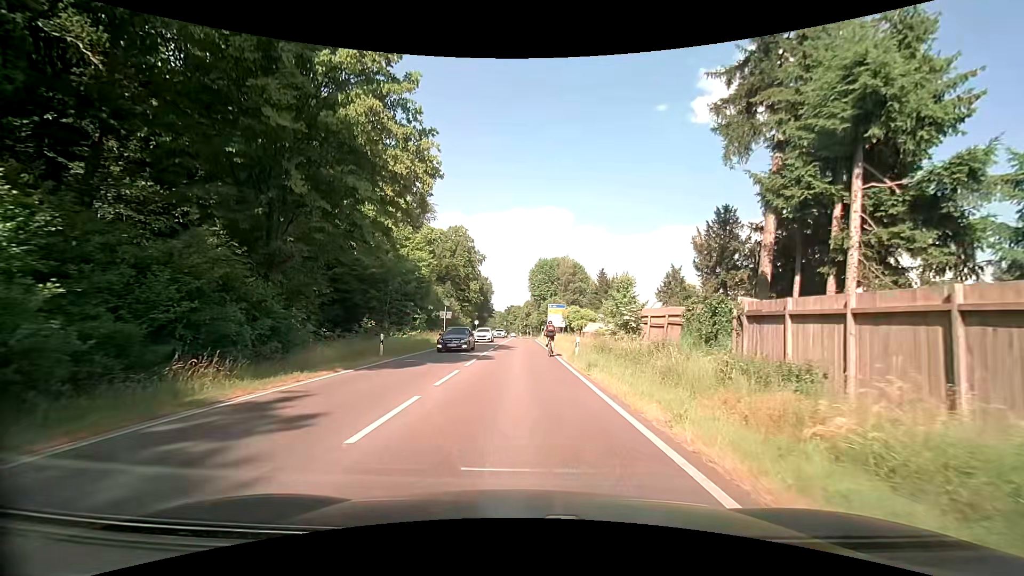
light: Day
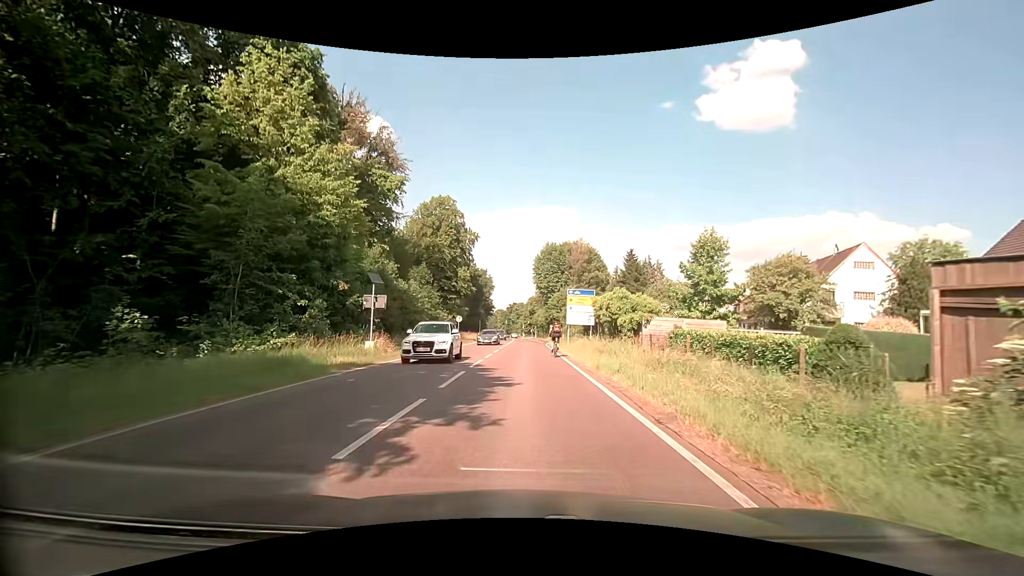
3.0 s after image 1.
(-0.1, +24.5) m; 0°
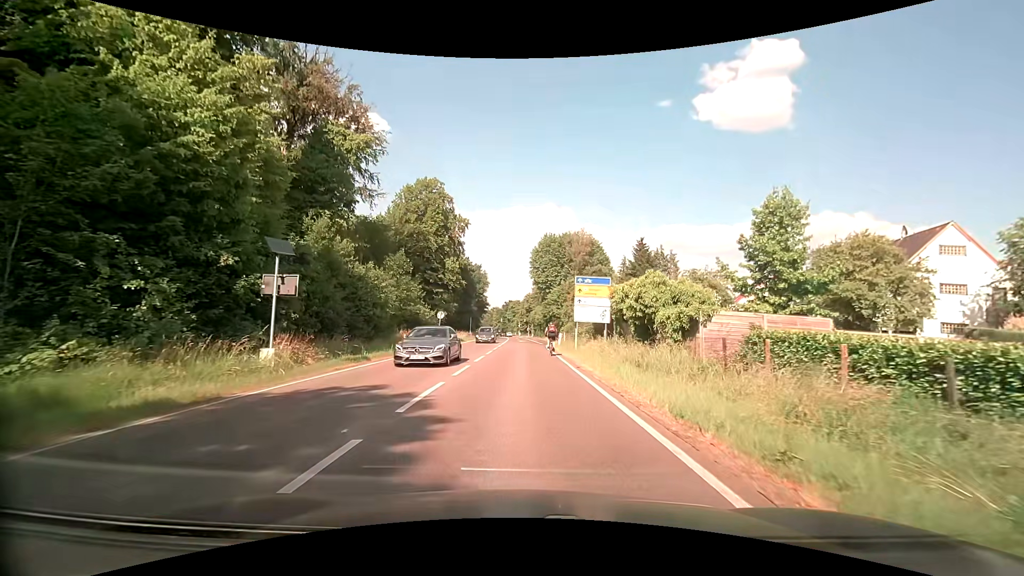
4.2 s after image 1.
(+0.1, +9.3) m; +1°
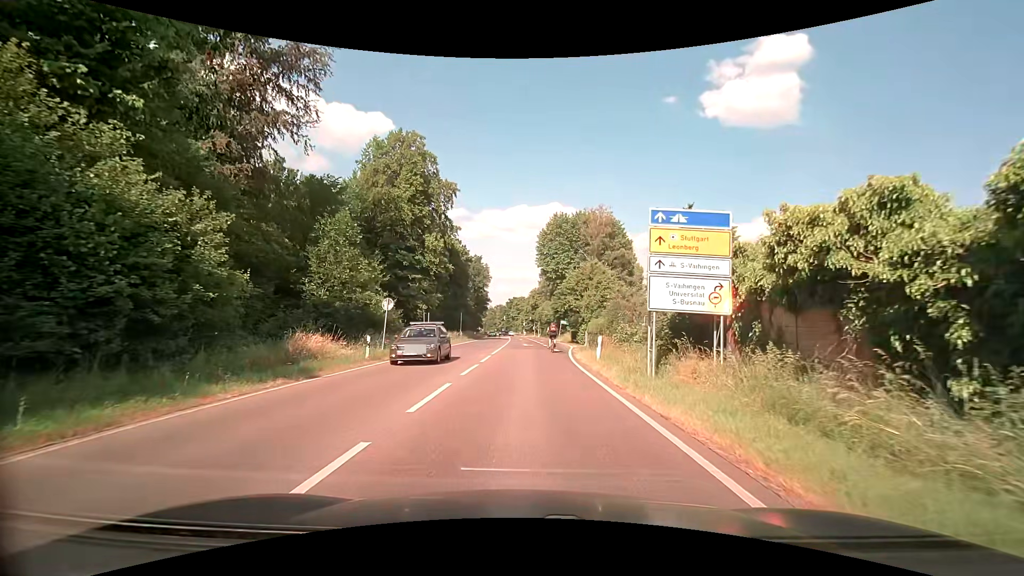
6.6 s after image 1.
(-0.1, +18.2) m; -1°
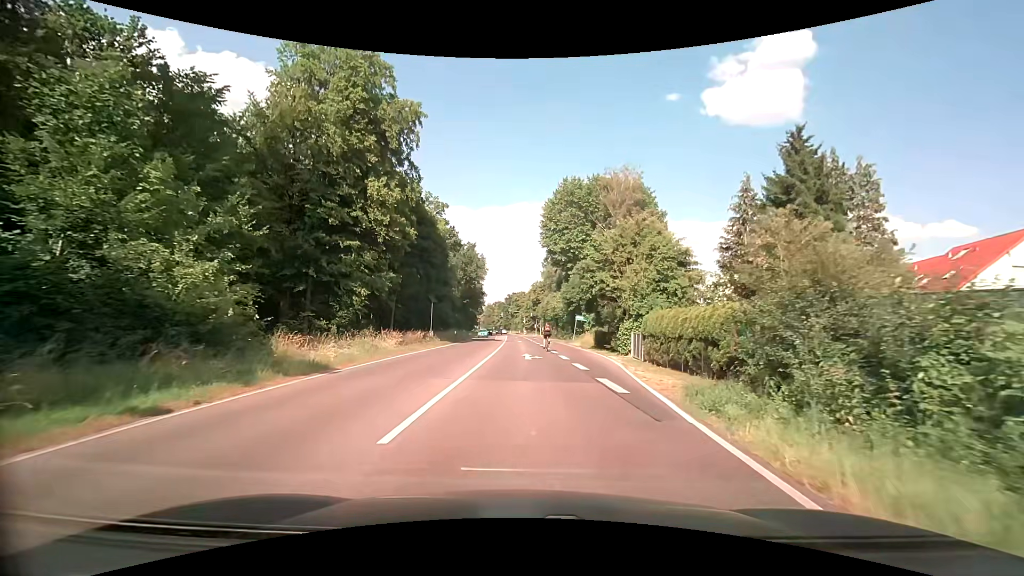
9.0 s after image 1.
(+0.1, +20.3) m; +1°
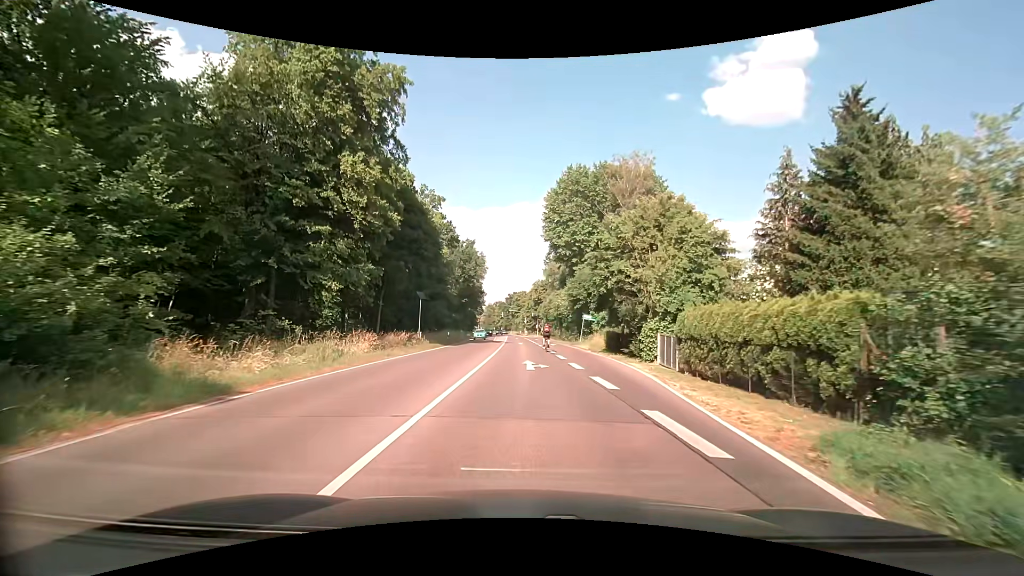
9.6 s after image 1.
(0.0, +5.2) m; 0°
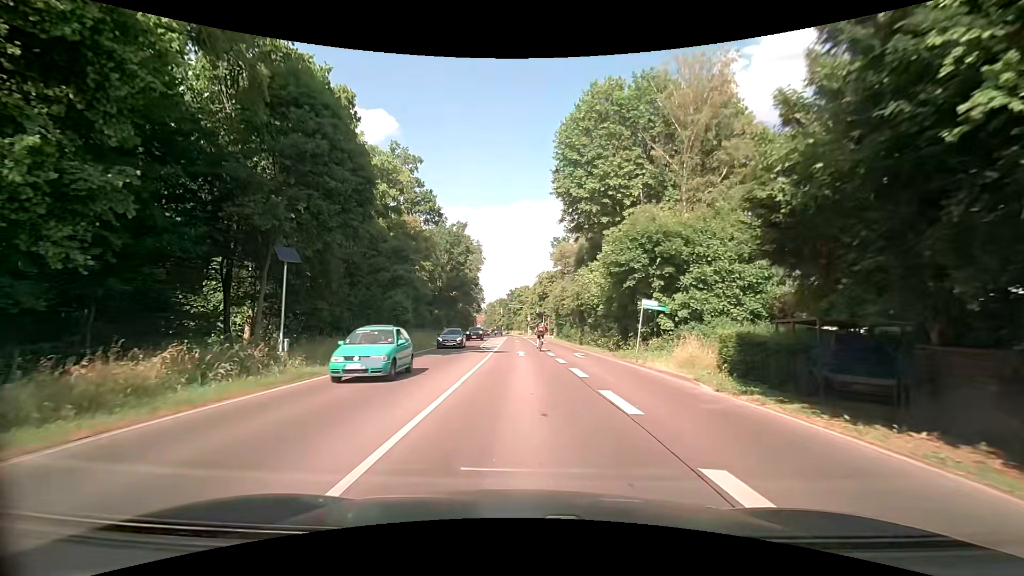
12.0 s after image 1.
(-0.1, +21.6) m; -1°
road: secondary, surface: asphalt
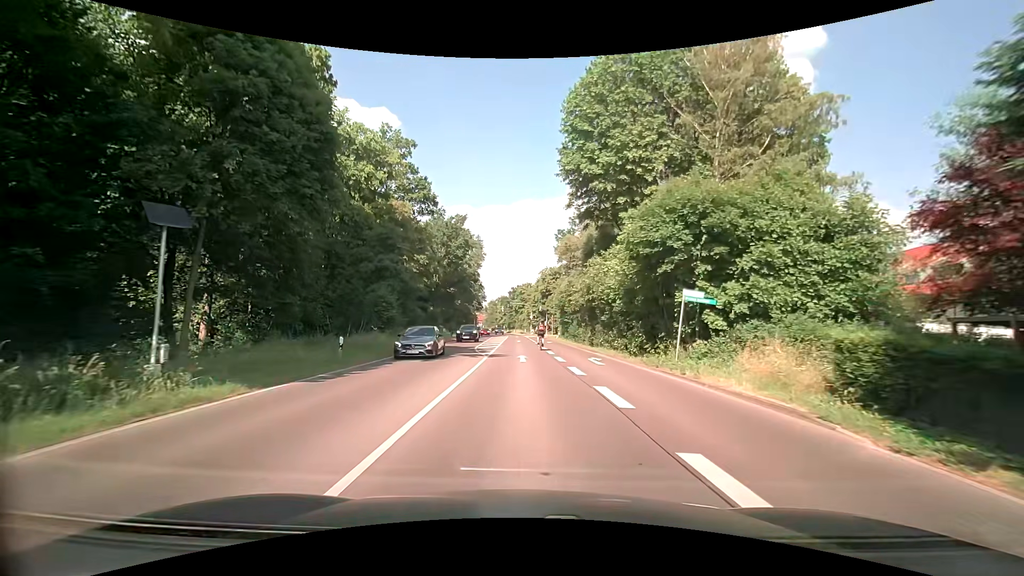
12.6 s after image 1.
(0.0, +5.6) m; 0°
